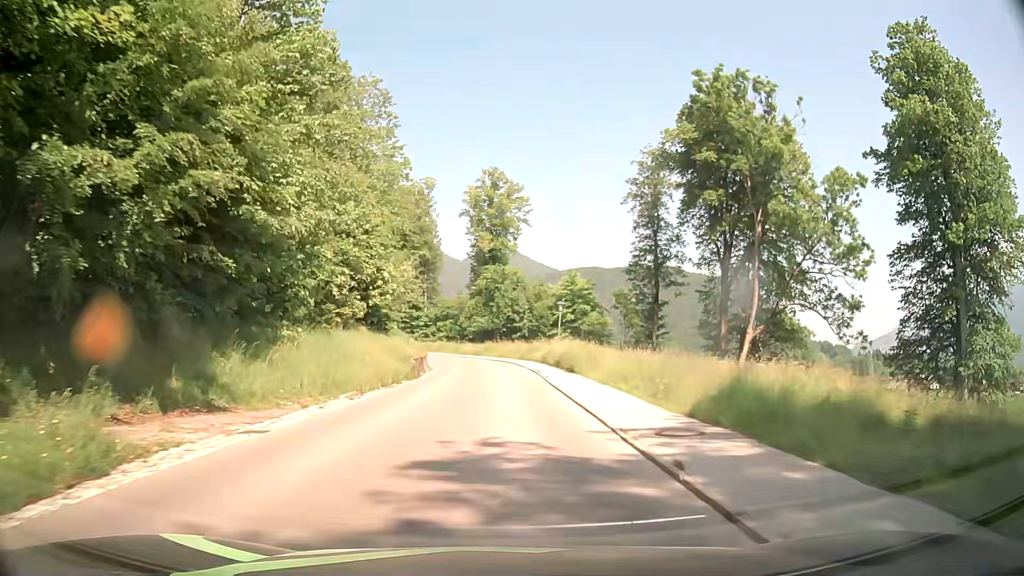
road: tertiary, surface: asphalt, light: Day
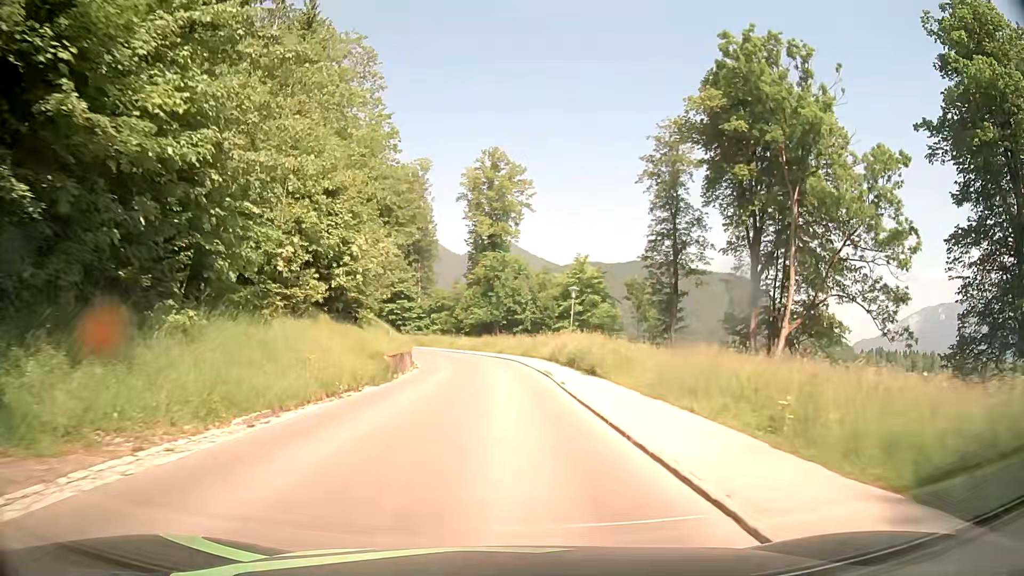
(0.0, +7.7) m; 0°
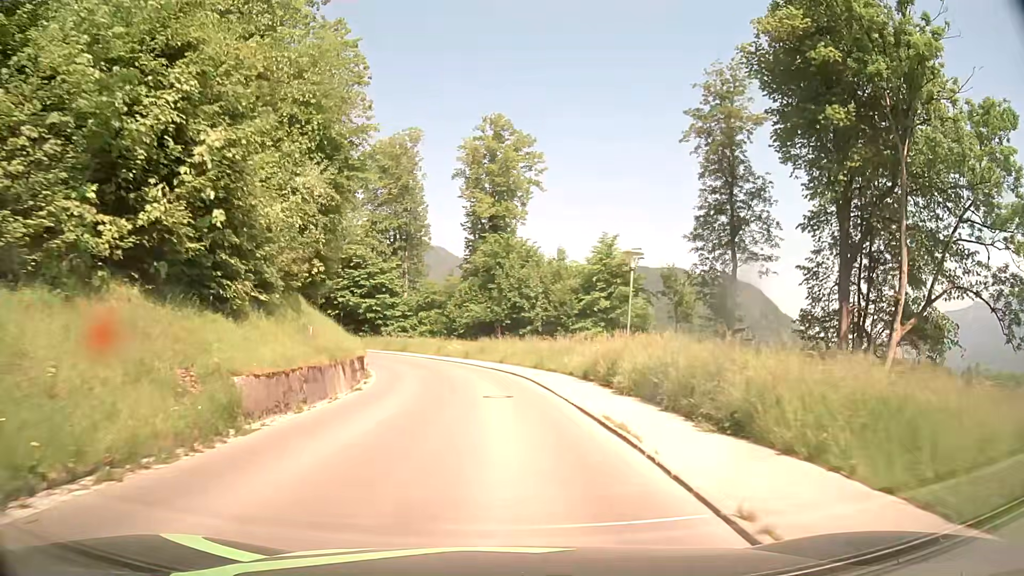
(0.0, +15.5) m; 0°
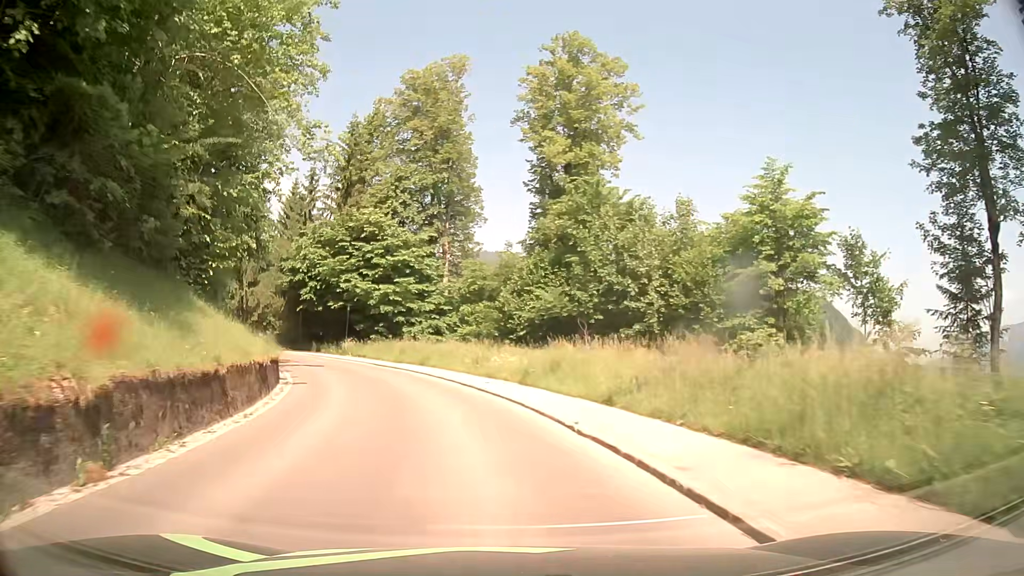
(-0.7, +23.2) m; -6°
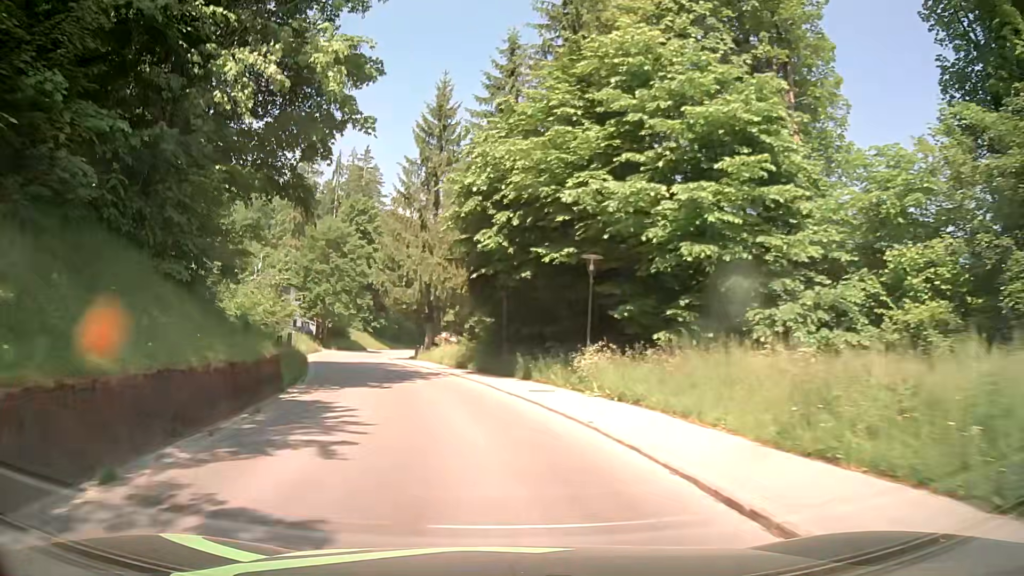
(-5.6, +30.2) m; -22°
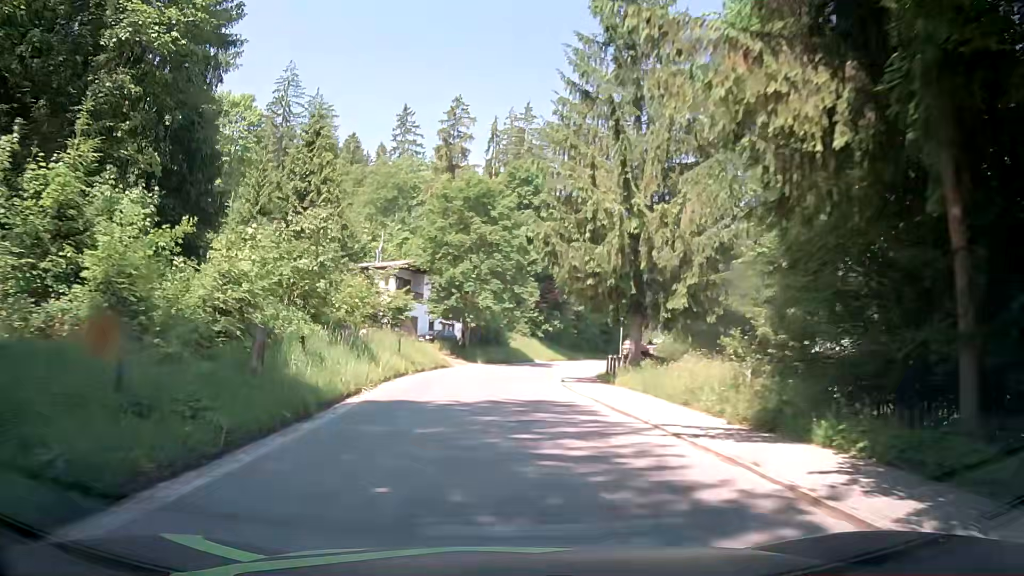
(-3.4, +22.9) m; -15°
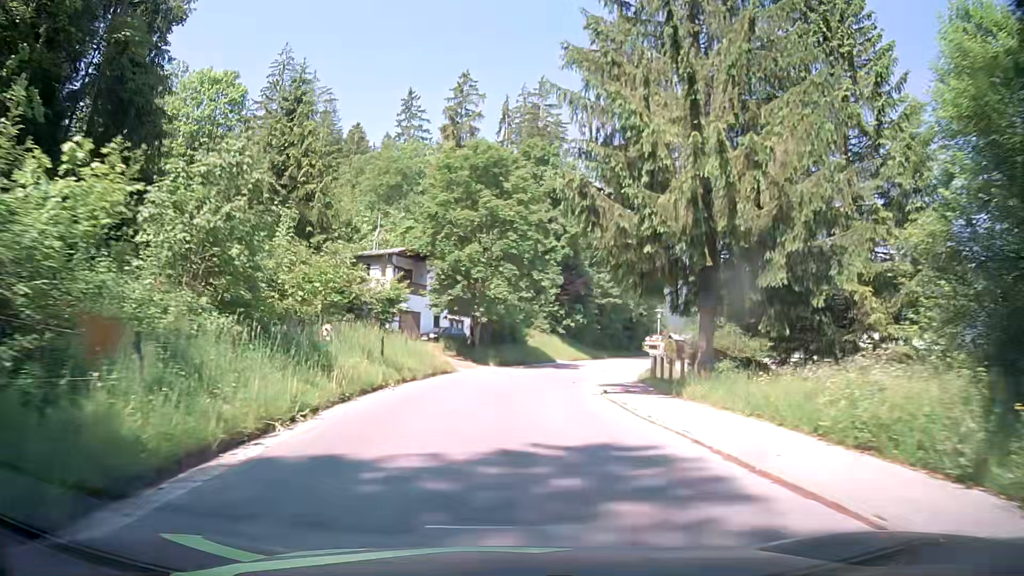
(-0.1, +7.8) m; -2°
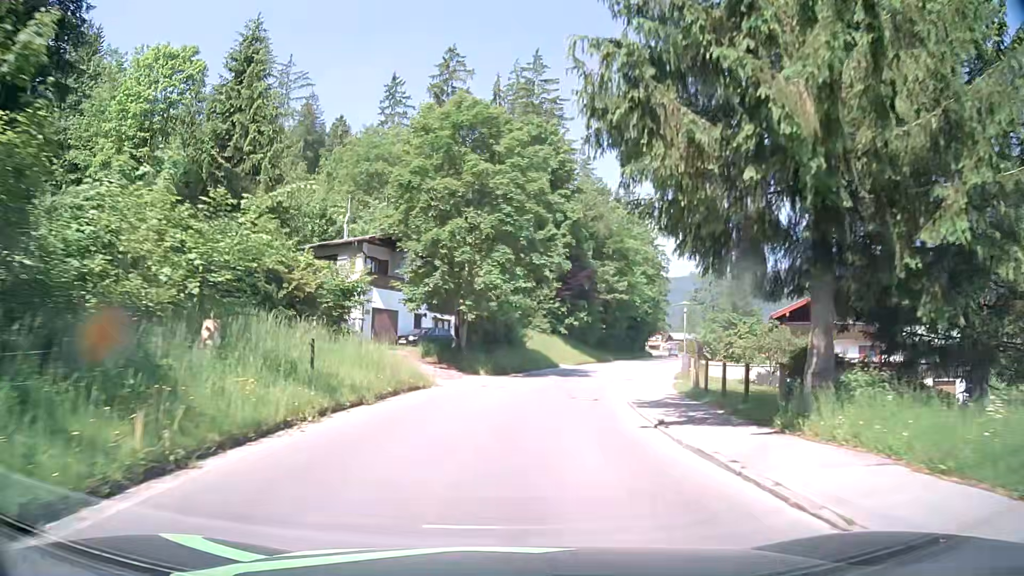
(0.0, +7.8) m; +1°
